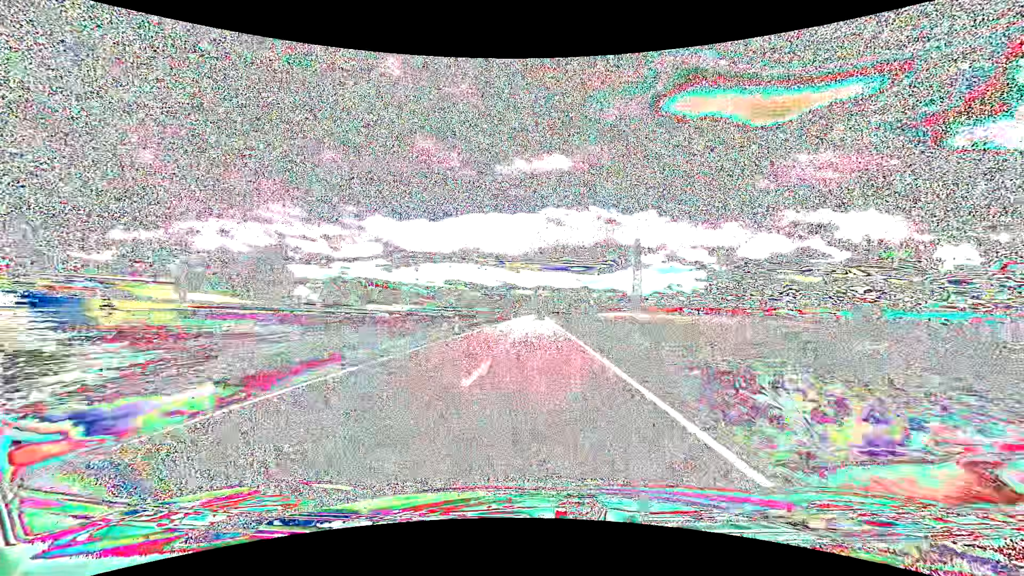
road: tertiary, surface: asphalt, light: Day
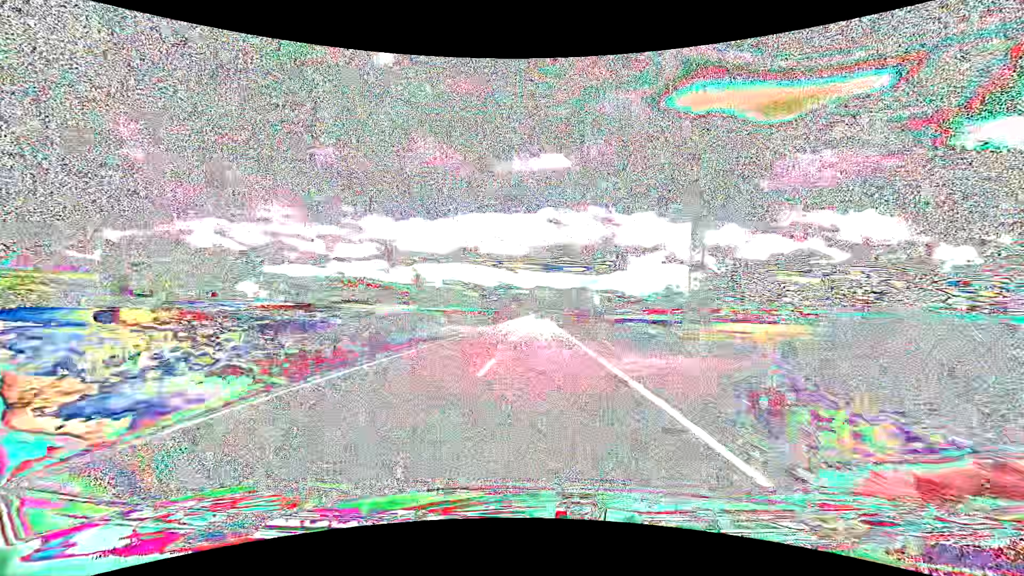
(0.0, +60.7) m; 0°
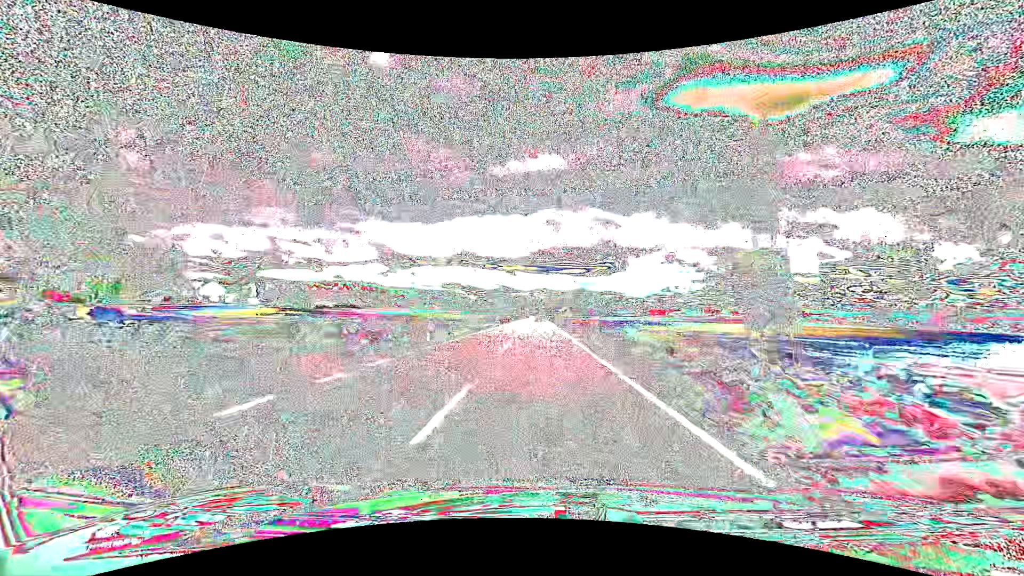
(+0.1, +29.8) m; 0°
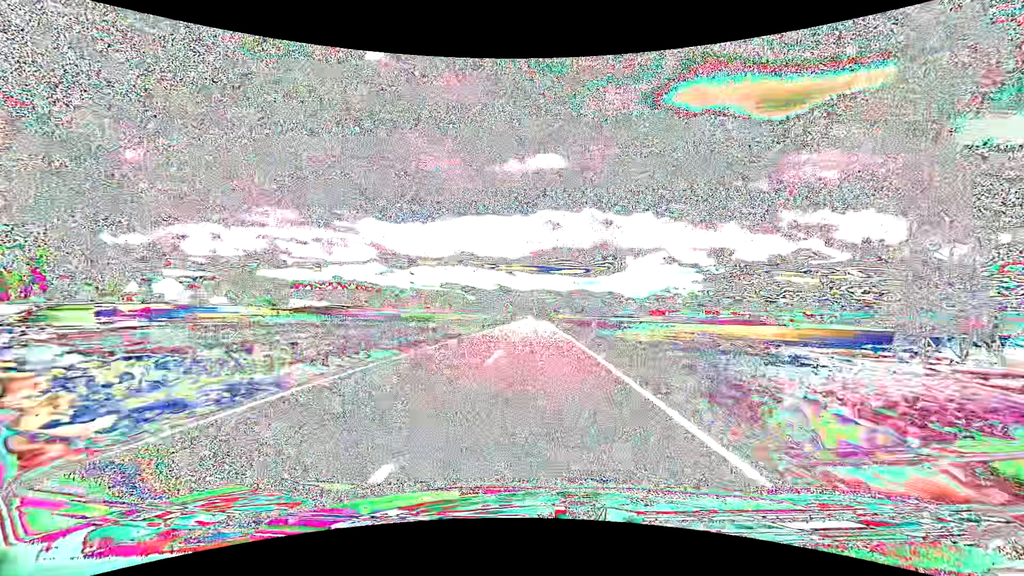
(+0.1, +29.9) m; 0°
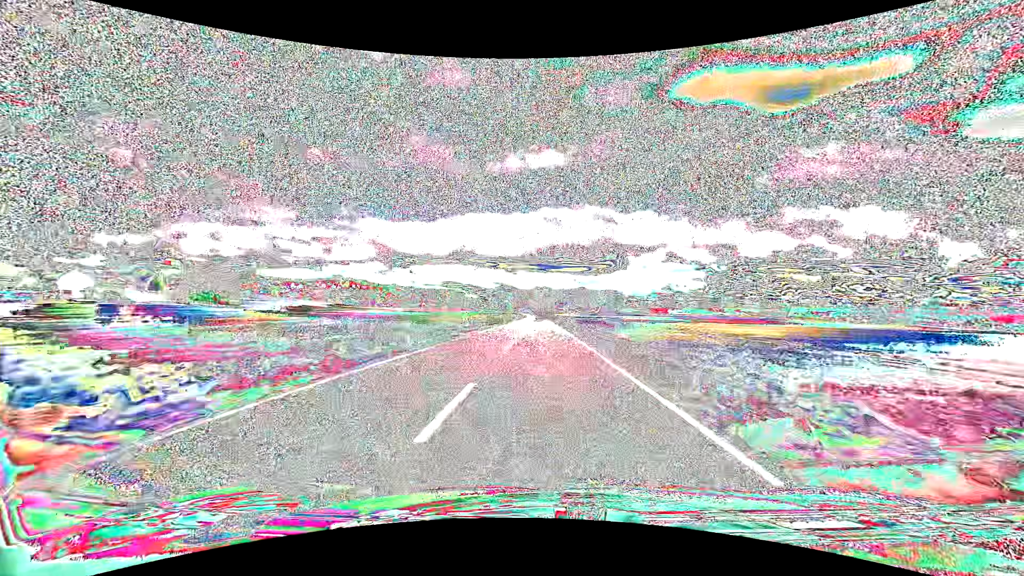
(0.0, +45.2) m; 0°
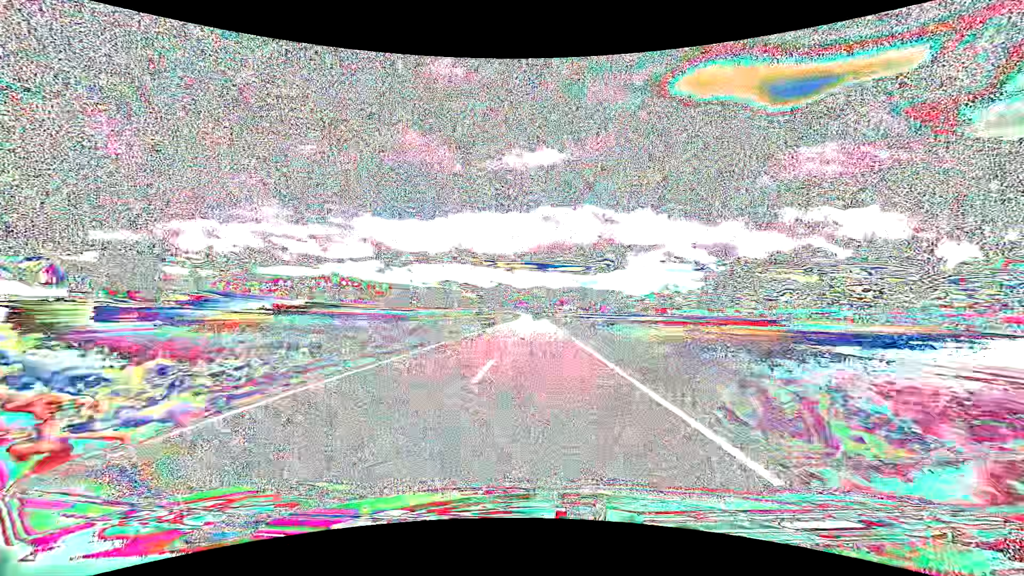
(0.0, +45.5) m; 0°
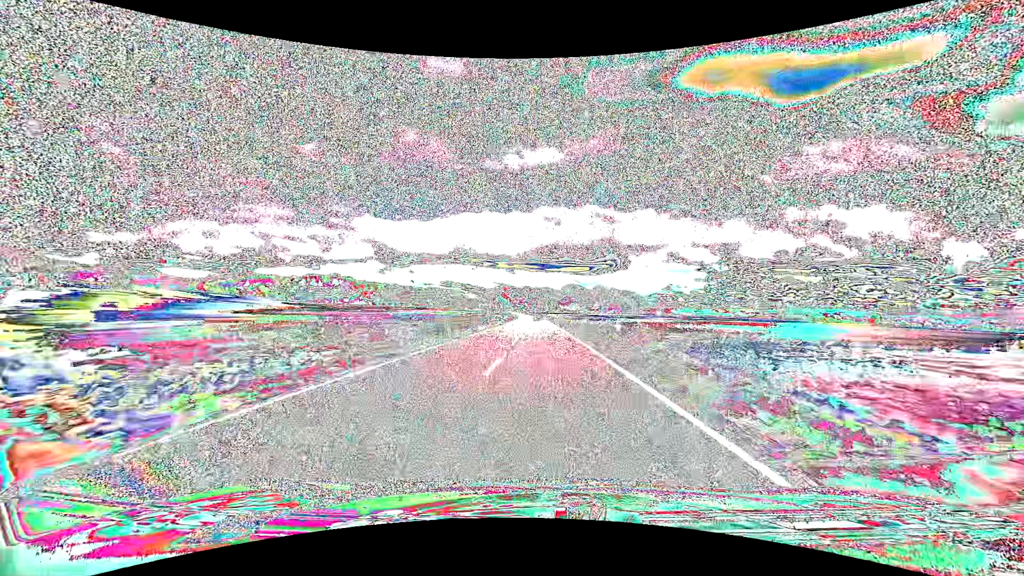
(-0.2, +61.2) m; 0°
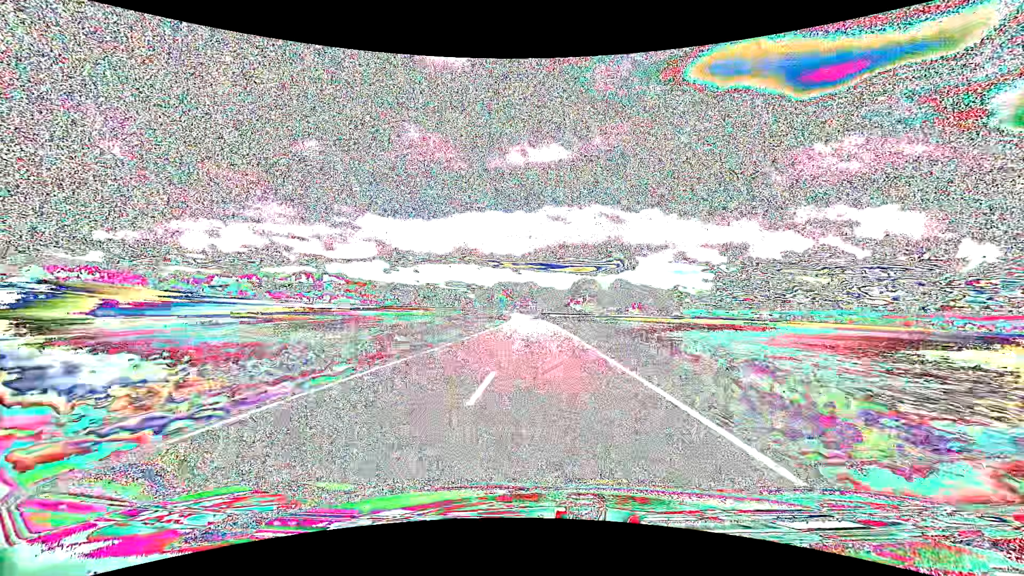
(-0.2, +78.4) m; -1°
(0, +10) (0, +20) (0, +30) (0, +40) (0, +50) (0, +60) (0, +70) (-1, +80) (-1, +90) (-1, +100) m
